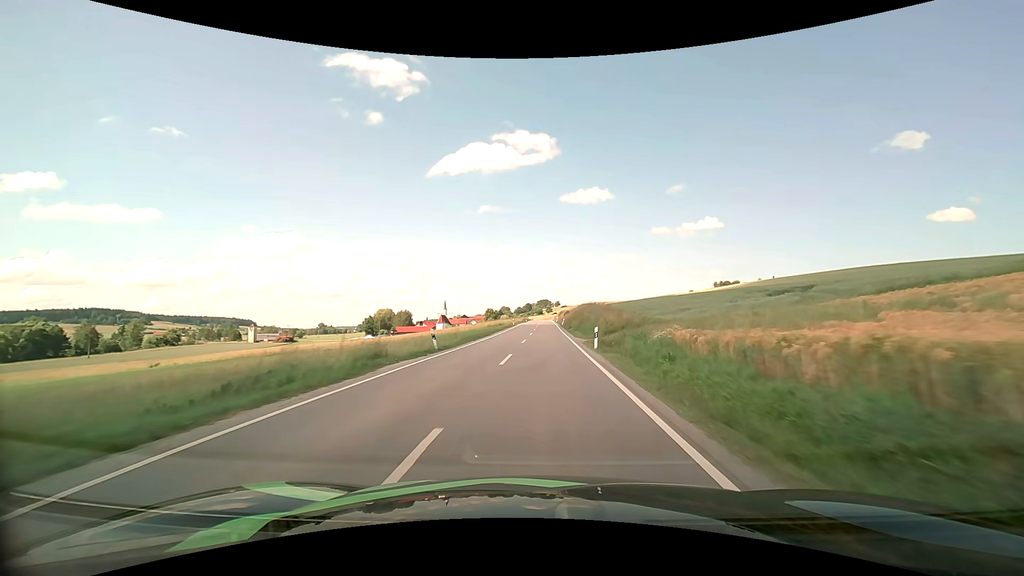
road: secondary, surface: asphalt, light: Day
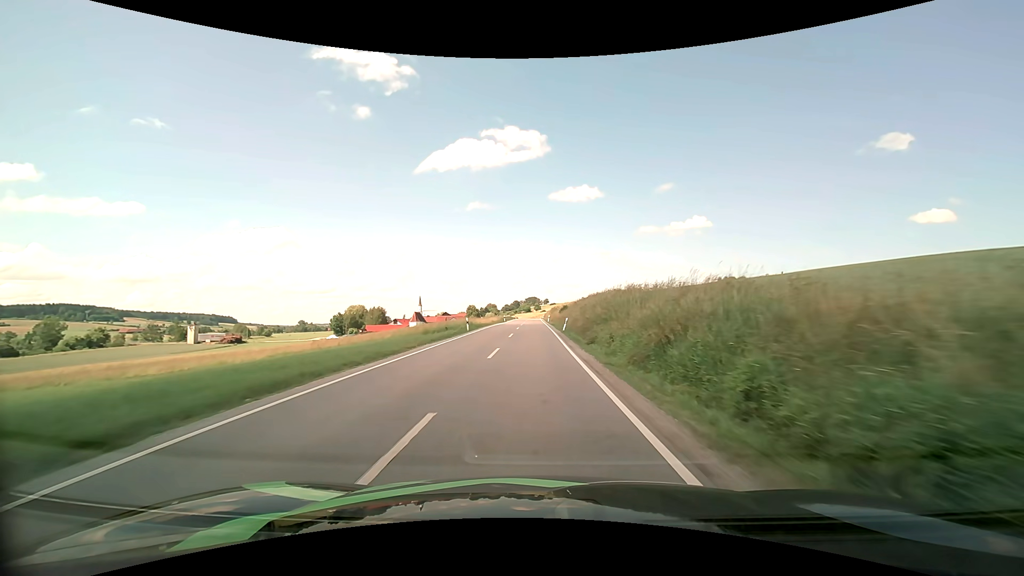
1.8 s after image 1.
(+0.8, +35.3) m; +2°
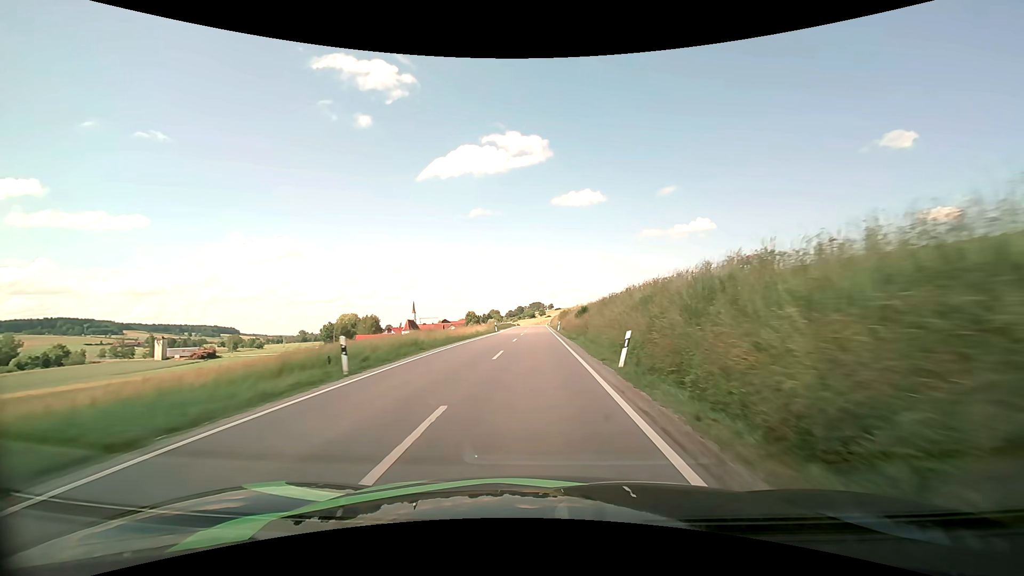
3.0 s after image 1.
(-0.1, +23.6) m; -1°
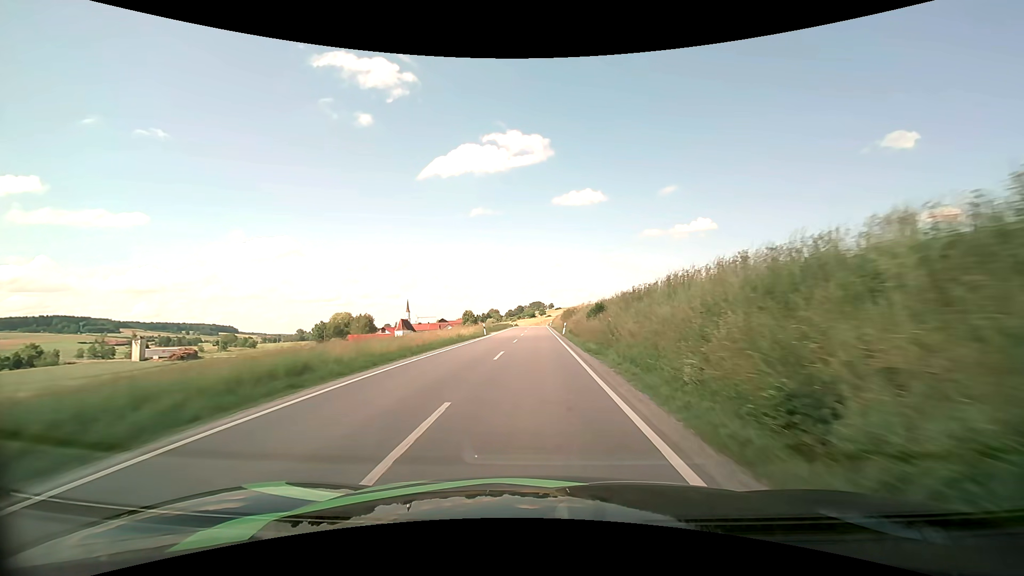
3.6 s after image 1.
(0.0, +11.7) m; 0°
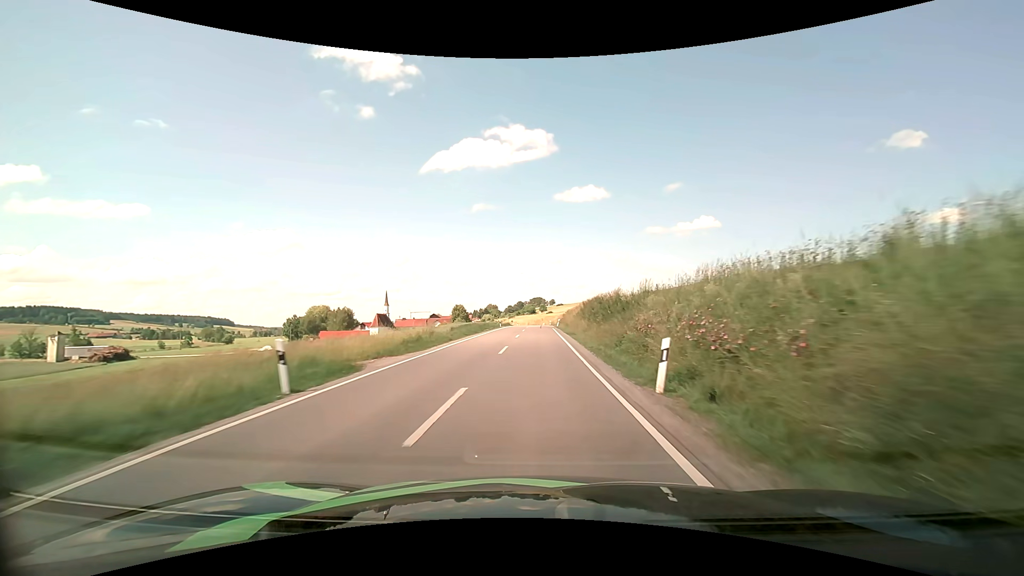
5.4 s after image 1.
(0.0, +34.7) m; 0°
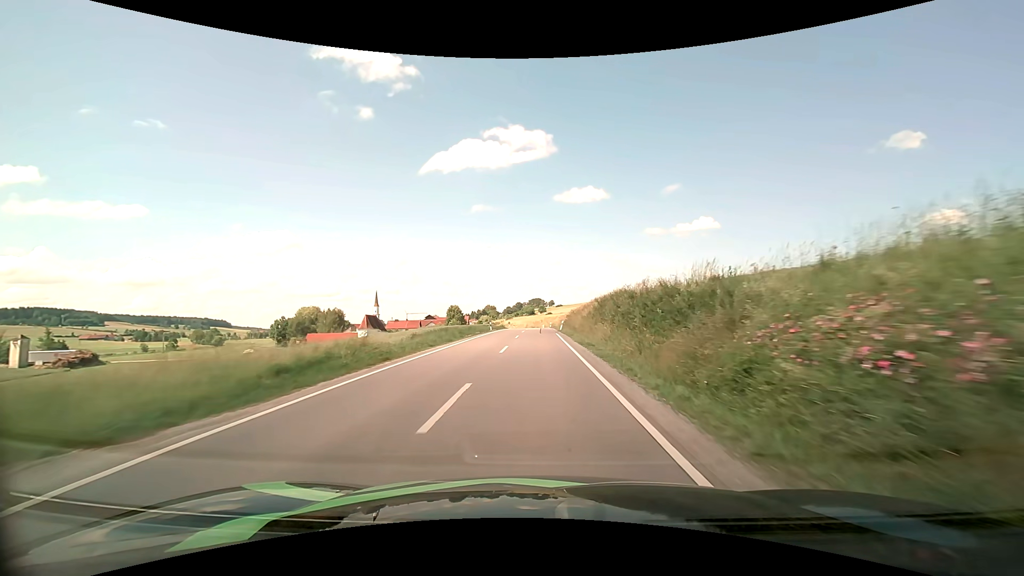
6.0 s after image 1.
(0.0, +11.5) m; 0°
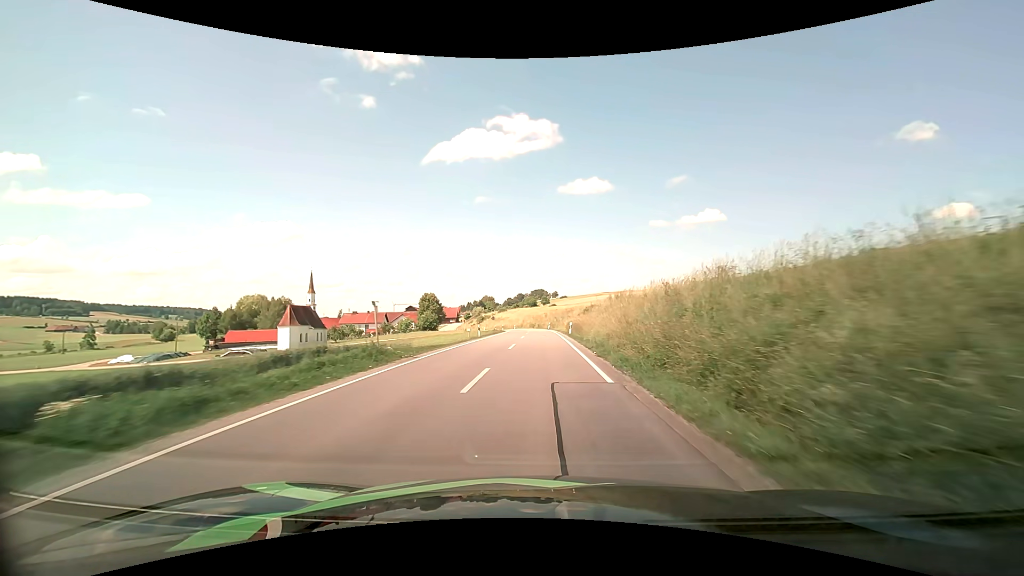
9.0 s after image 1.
(+0.1, +57.4) m; 0°
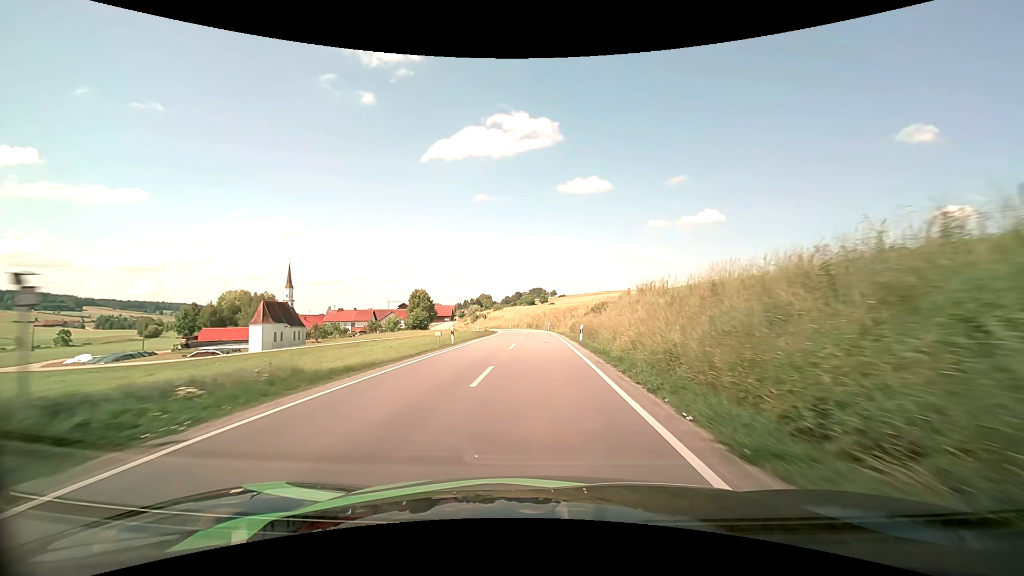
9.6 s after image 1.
(0.0, +11.2) m; 0°
(0, +10) (0, +20) (0, +30) (0, +40) (0, +50) (0, +60) (-1, +70) (-2, +80) (-4, +90) (-6, +100) m
